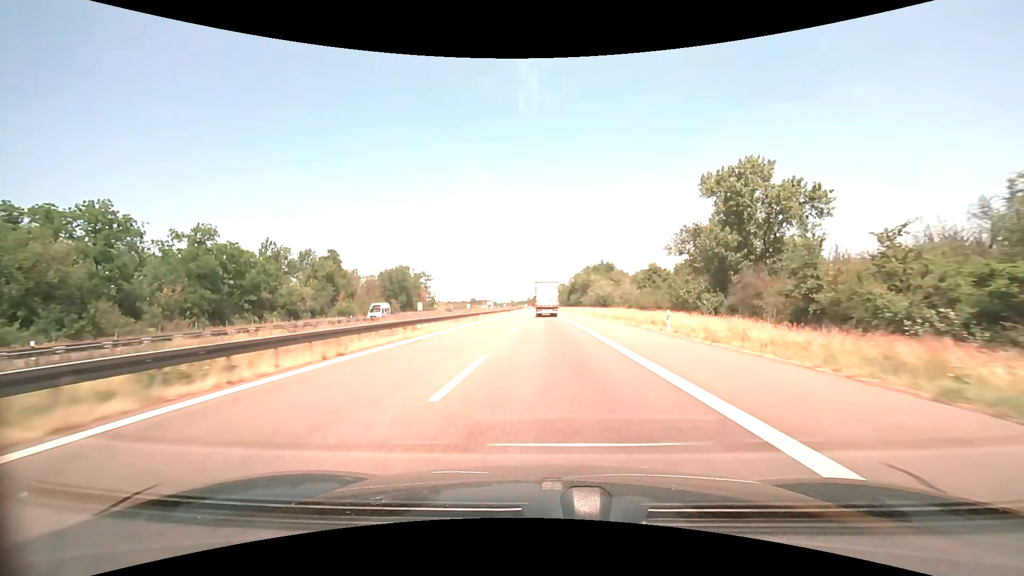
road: motorway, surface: asphalt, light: Day
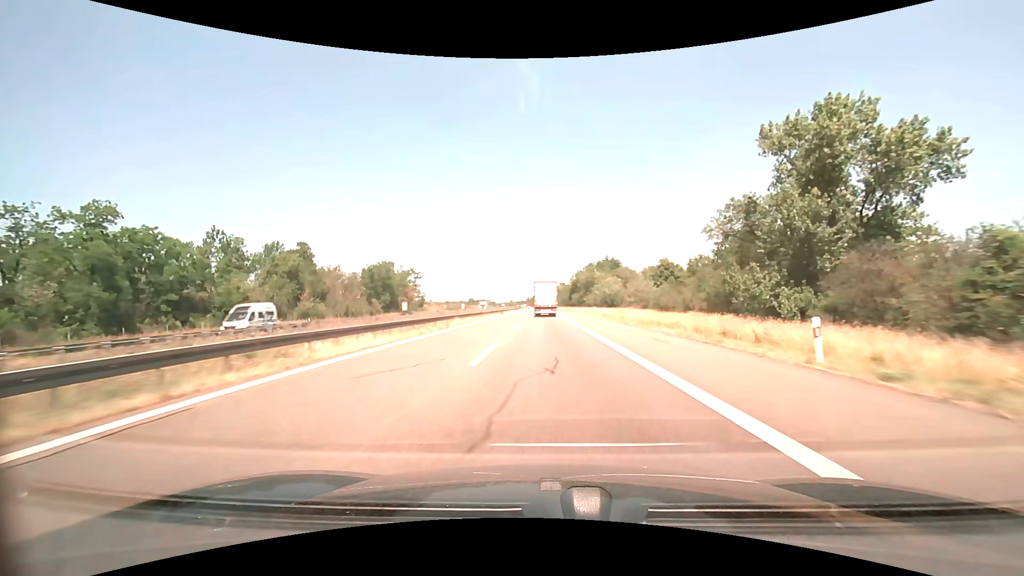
(0.0, +14.0) m; 0°
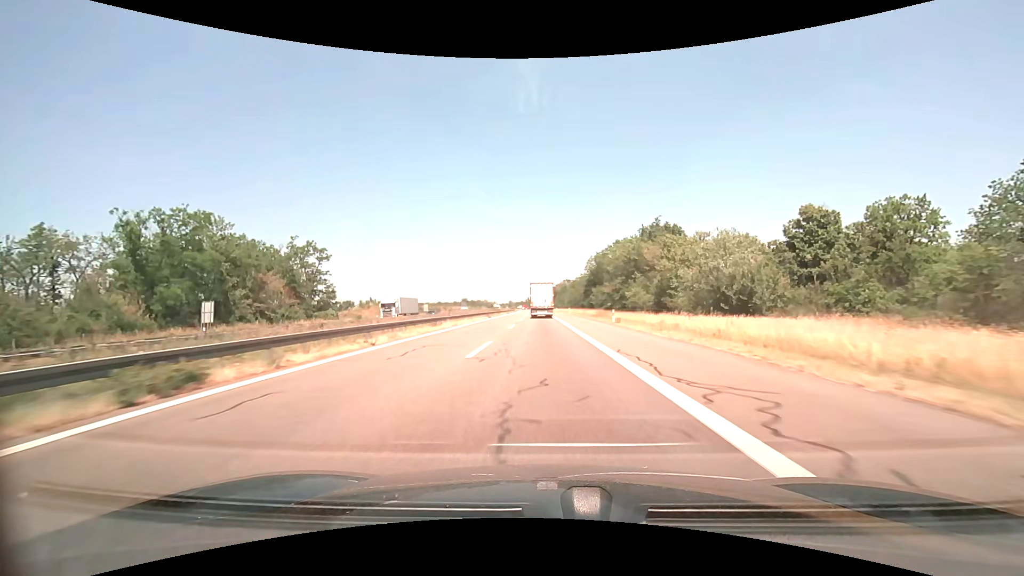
(0.0, +69.9) m; 0°
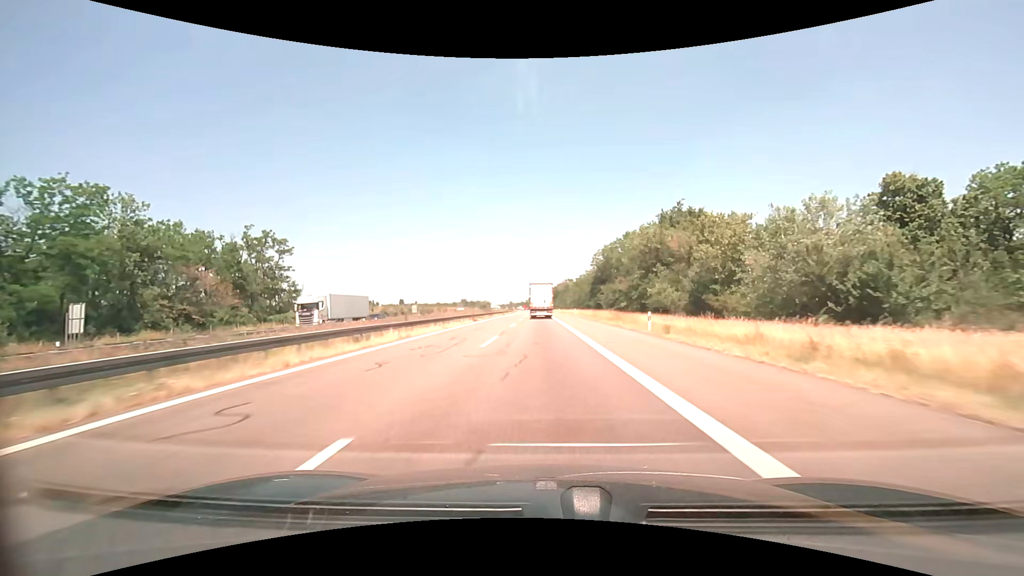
(0.0, +14.1) m; 0°
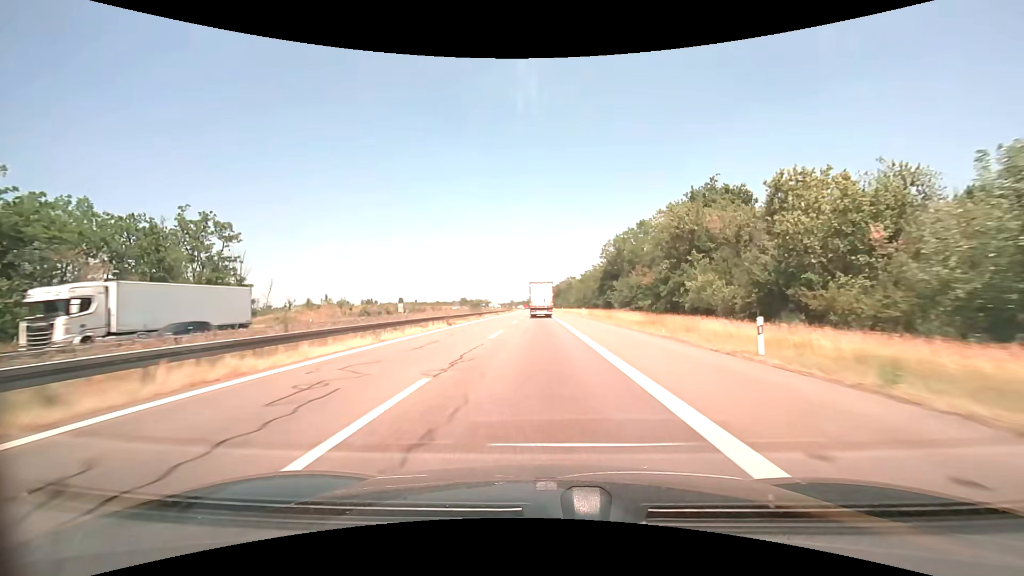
(0.0, +14.1) m; 0°
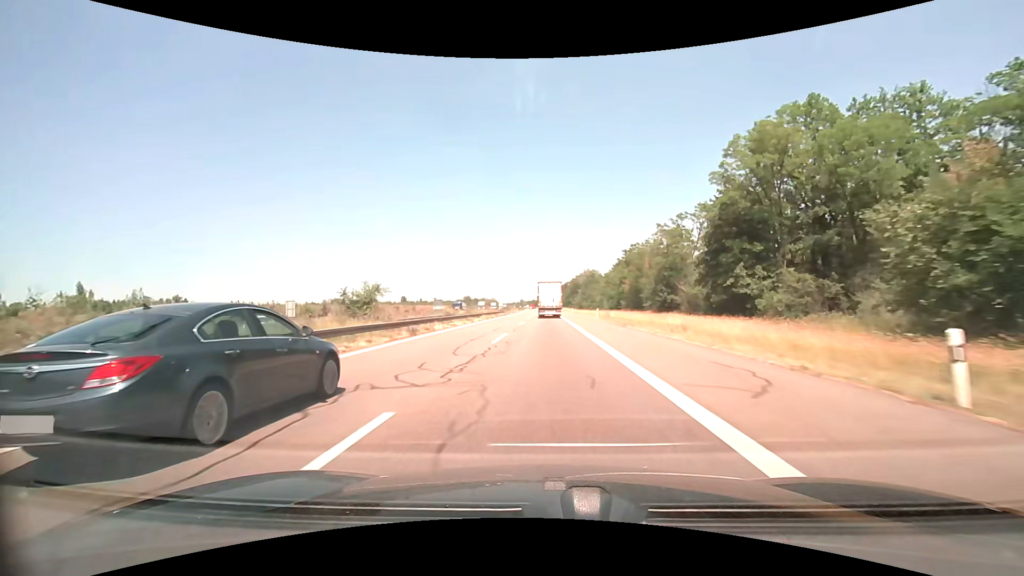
(-0.6, +56.7) m; -1°
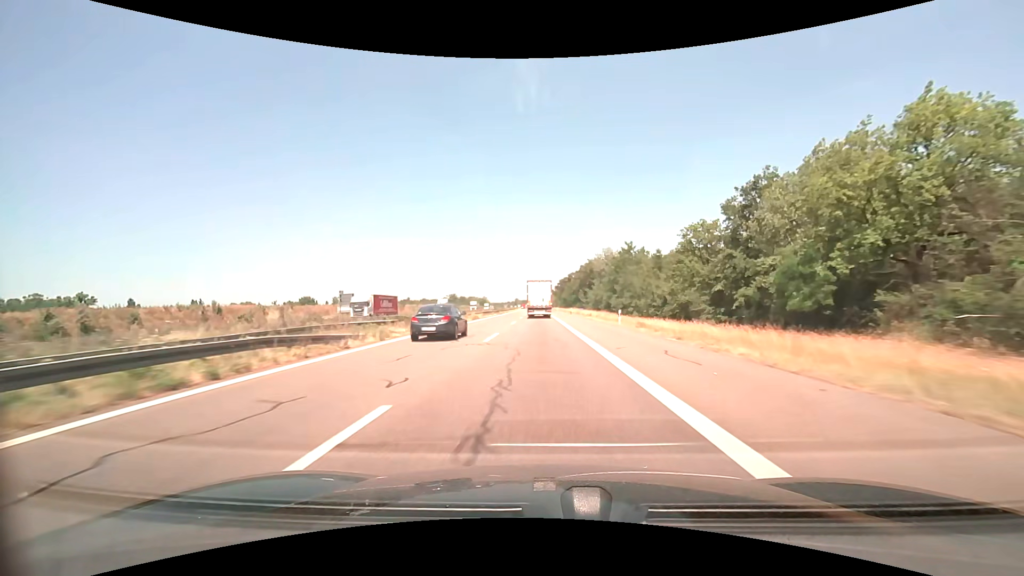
(+0.1, +71.6) m; 0°
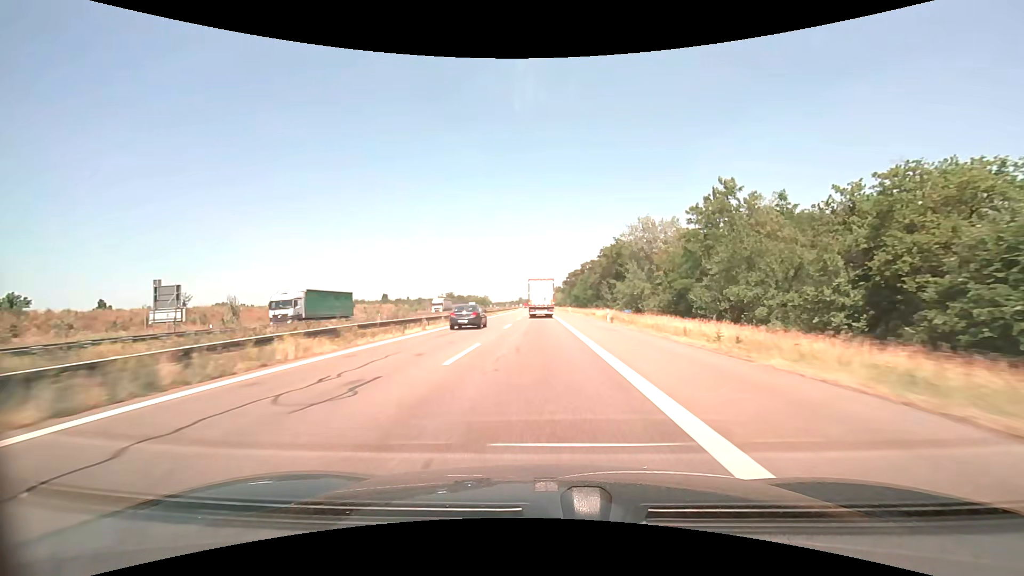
(-0.3, +43.3) m; -1°
(0, +10) (0, +20) (0, +30) (0, +40) (0, +50) (-1, +60) (-1, +70) (-1, +80) (-1, +90) (-1, +100) m
